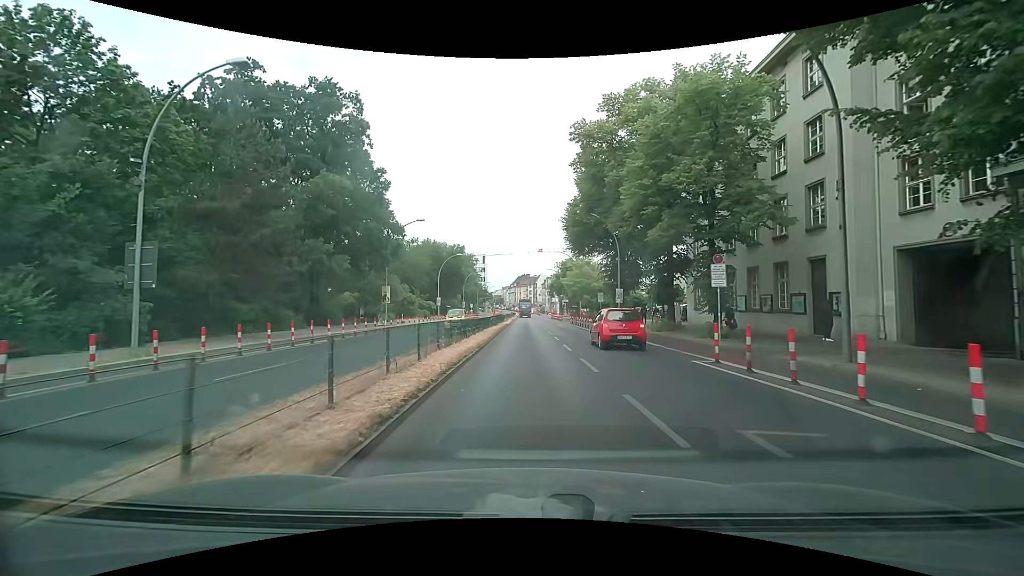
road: primary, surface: asphalt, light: Day
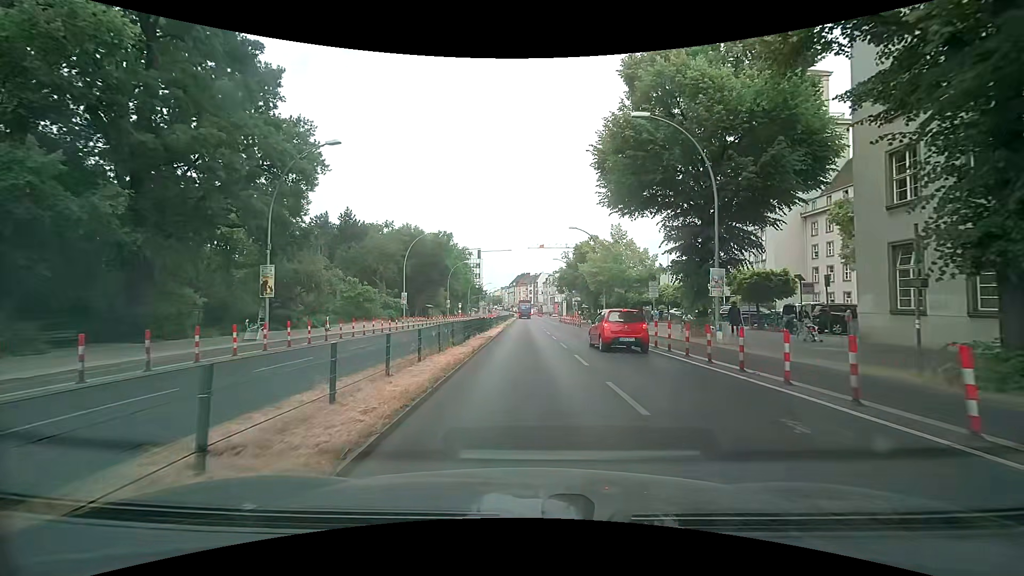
(0.0, +22.5) m; 0°
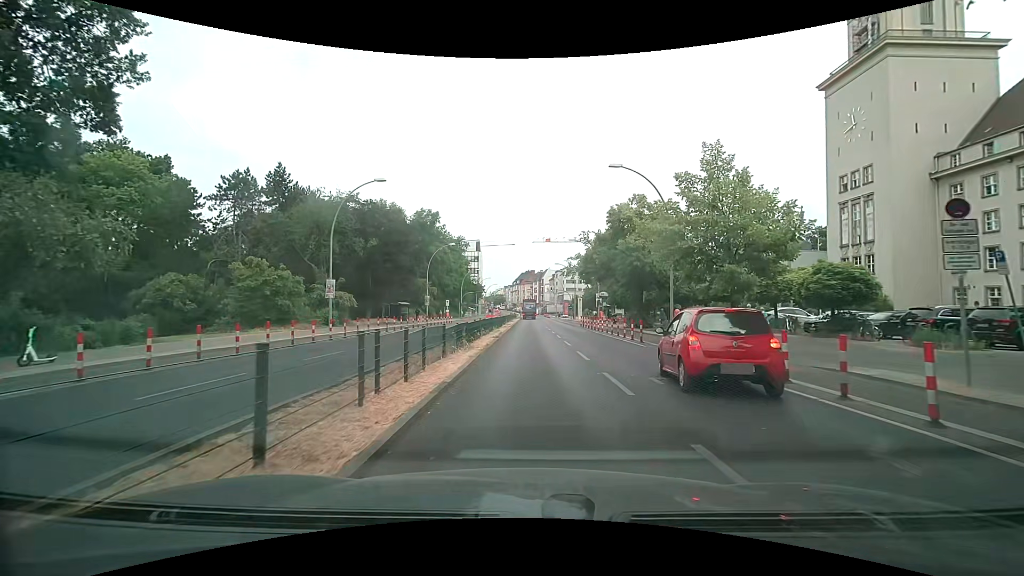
(-0.2, +22.4) m; 0°
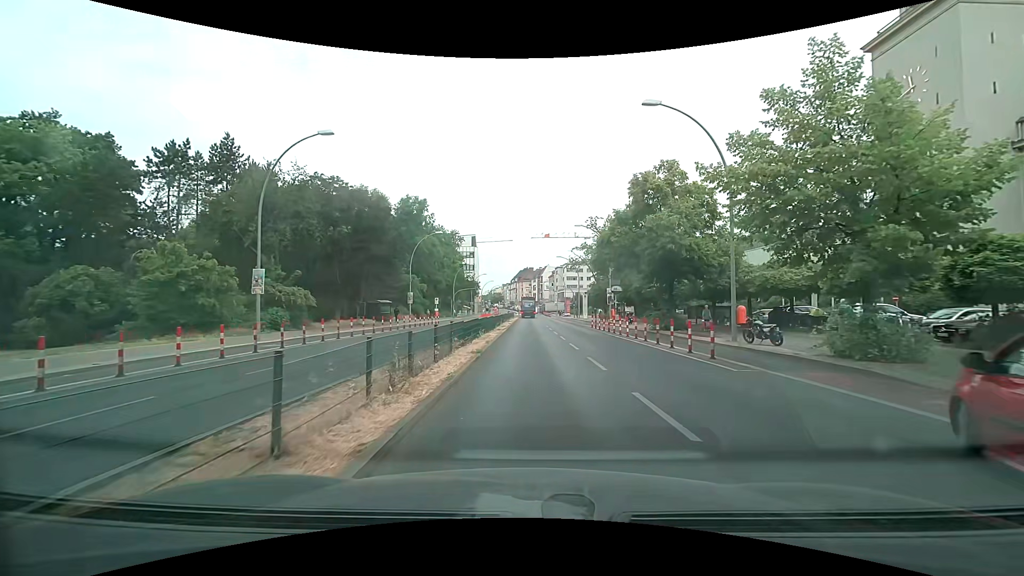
(0.0, +9.0) m; 0°
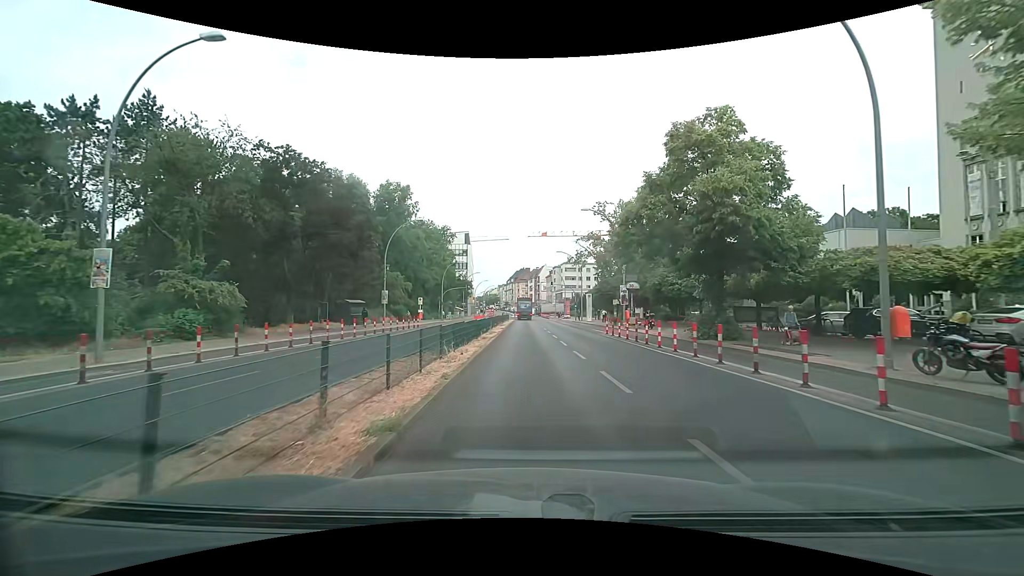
(+0.1, +8.9) m; +1°
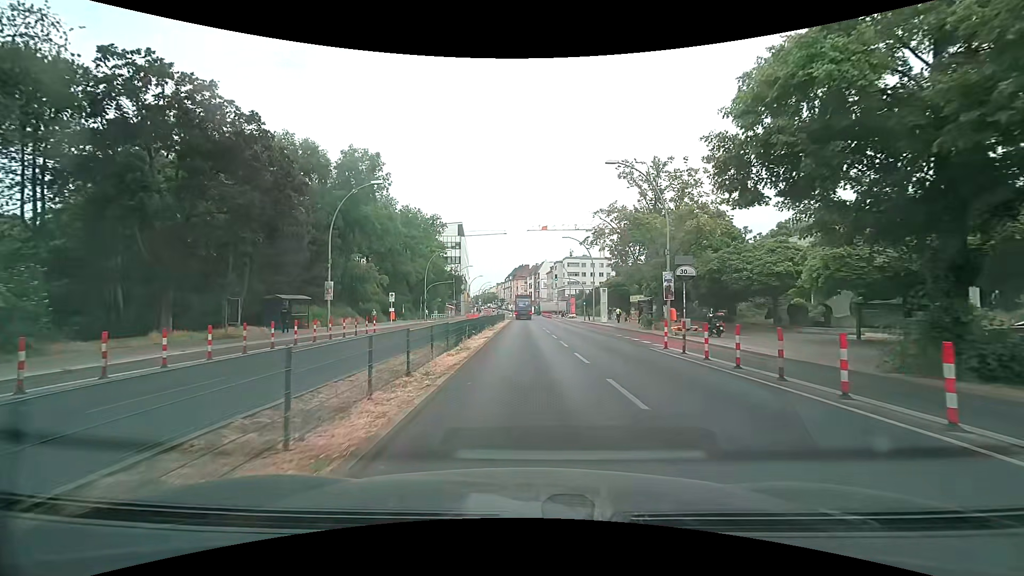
(-0.1, +13.4) m; 0°
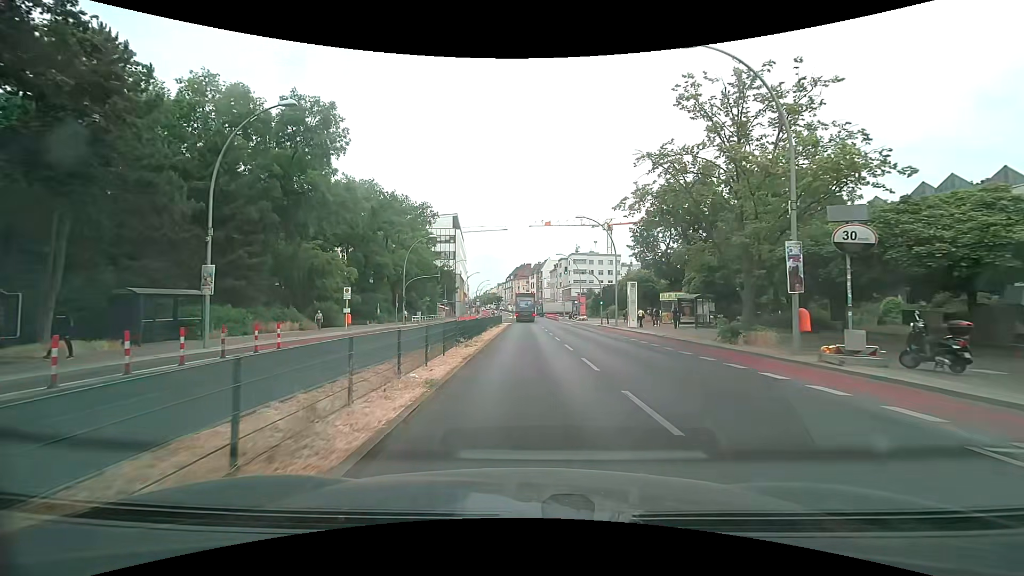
(0.0, +13.4) m; 0°
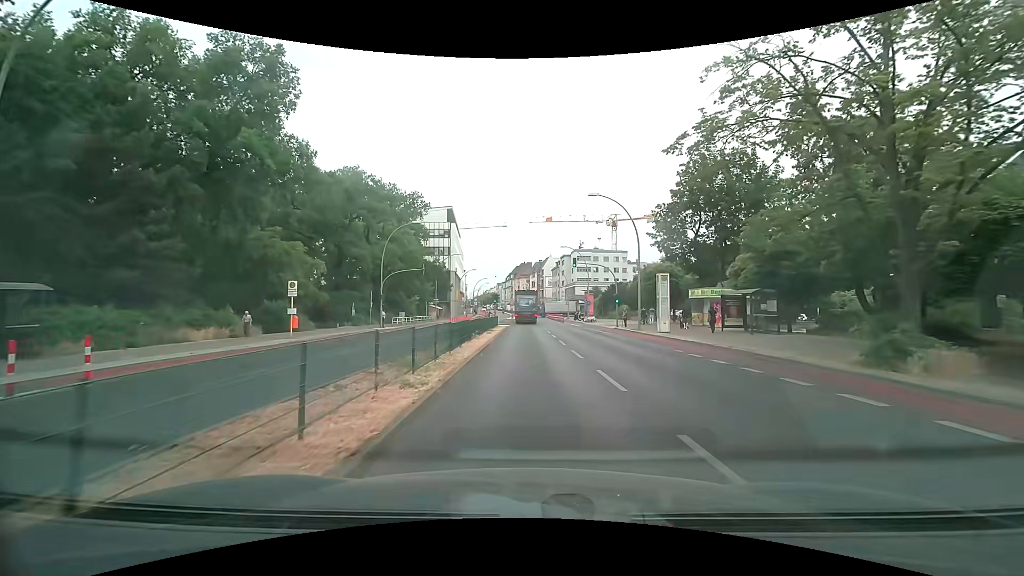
(0.0, +9.0) m; 0°
(0, +10) (0, +20) (0, +30) (0, +40) (0, +50) (0, +60) (0, +70) (0, +80) (0, +90) (0, +100) m
